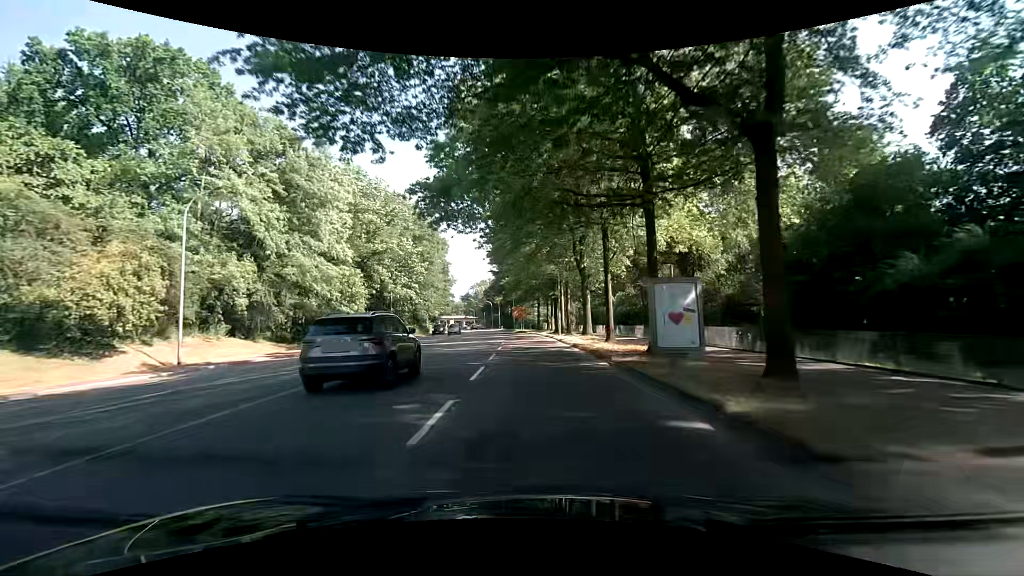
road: secondary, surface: asphalt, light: Day
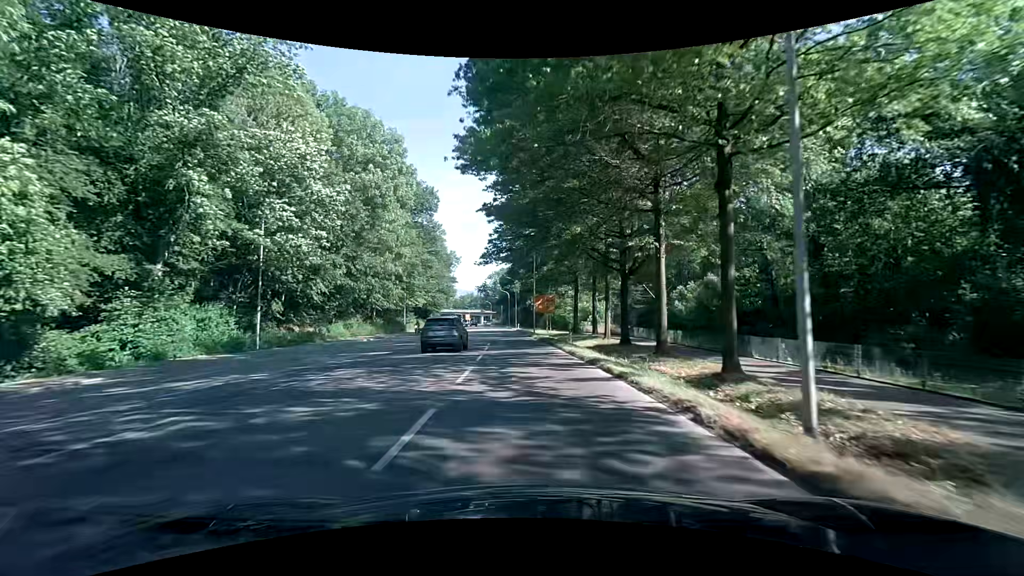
(-0.7, +37.2) m; -3°
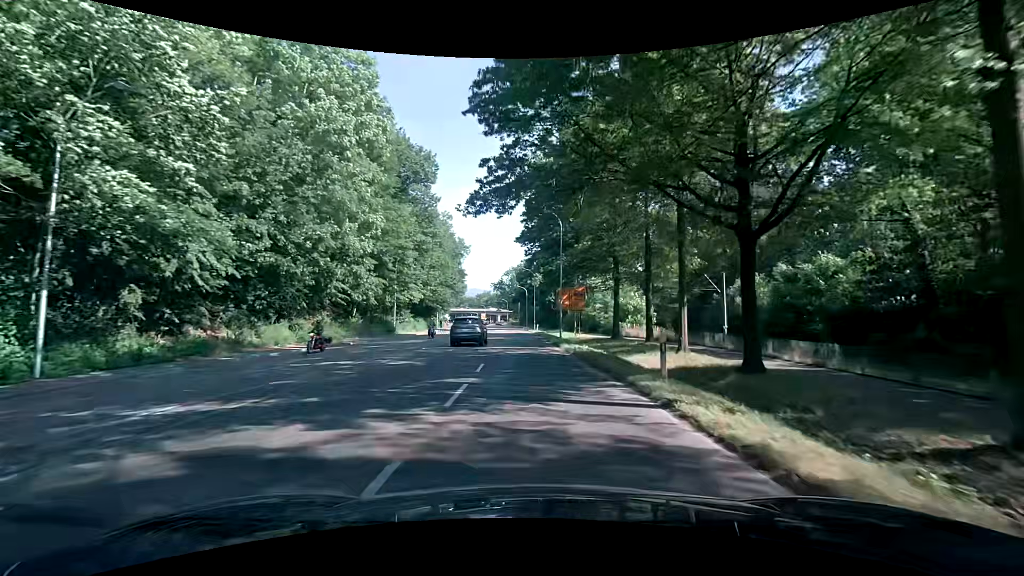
(-0.3, +14.8) m; -2°
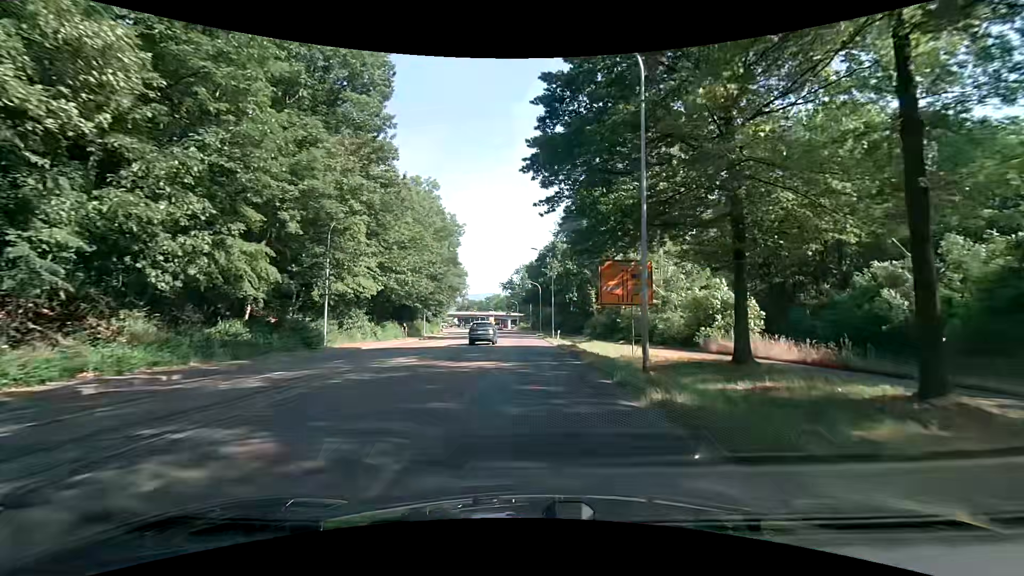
(-0.2, +22.2) m; -1°
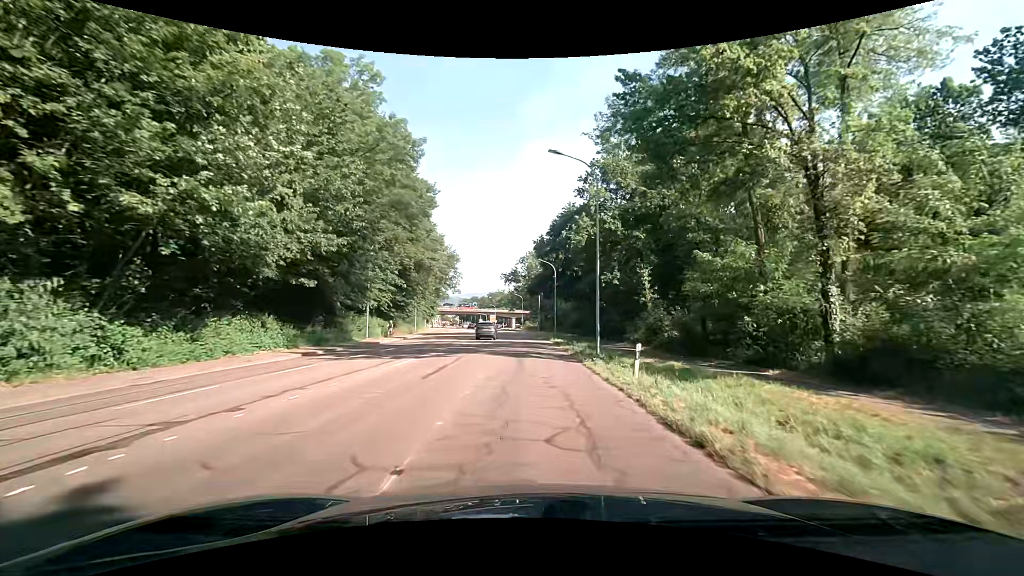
(-0.2, +29.0) m; -1°
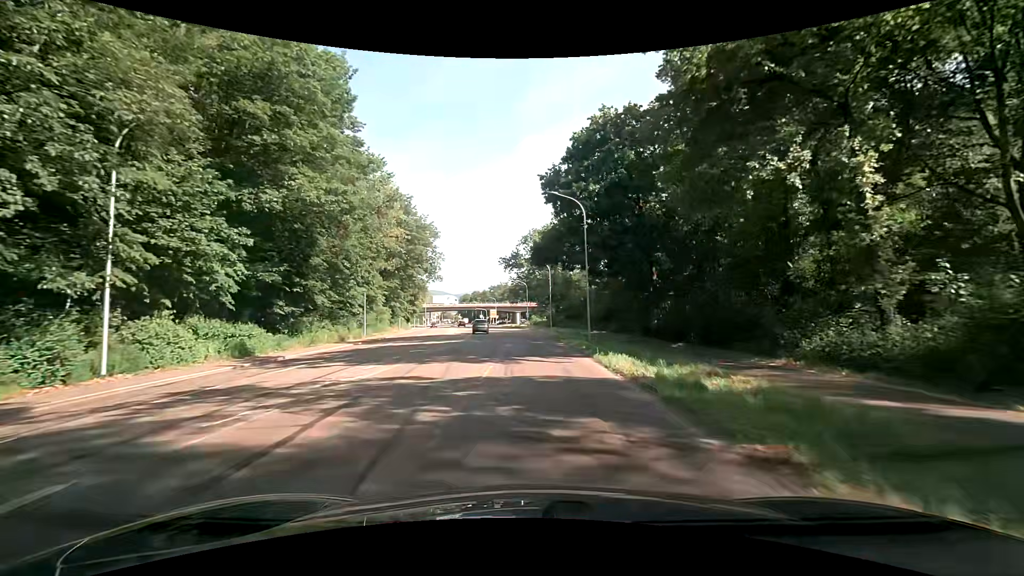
(+0.2, +28.6) m; 0°
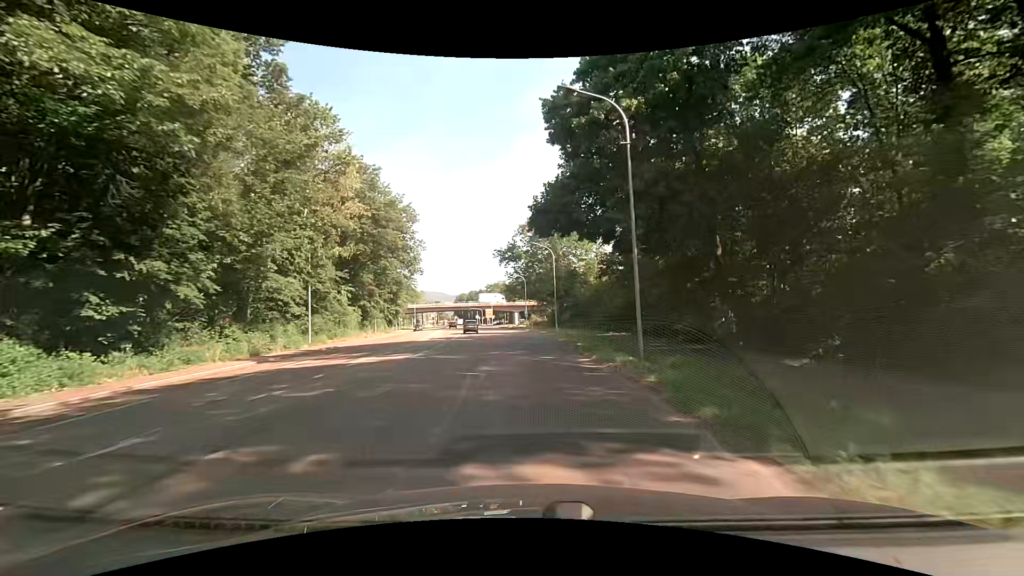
(0.0, +13.7) m; 0°
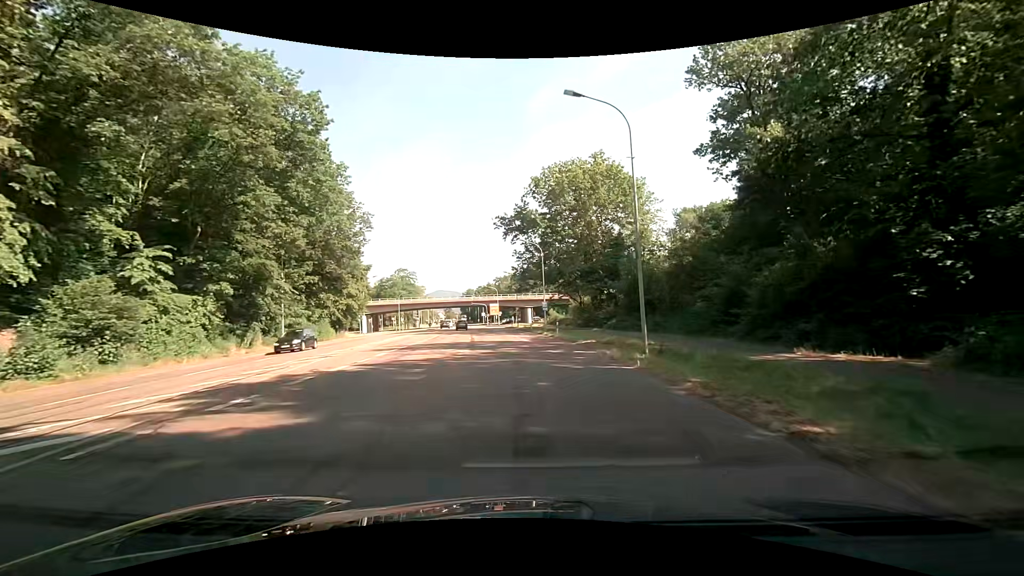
(-0.6, +33.0) m; -2°
(0, +10) (0, +20) (0, +30) (0, +40) (-1, +50) (-2, +60) (-3, +70) (-4, +80) (-5, +90) (-5, +100) m
